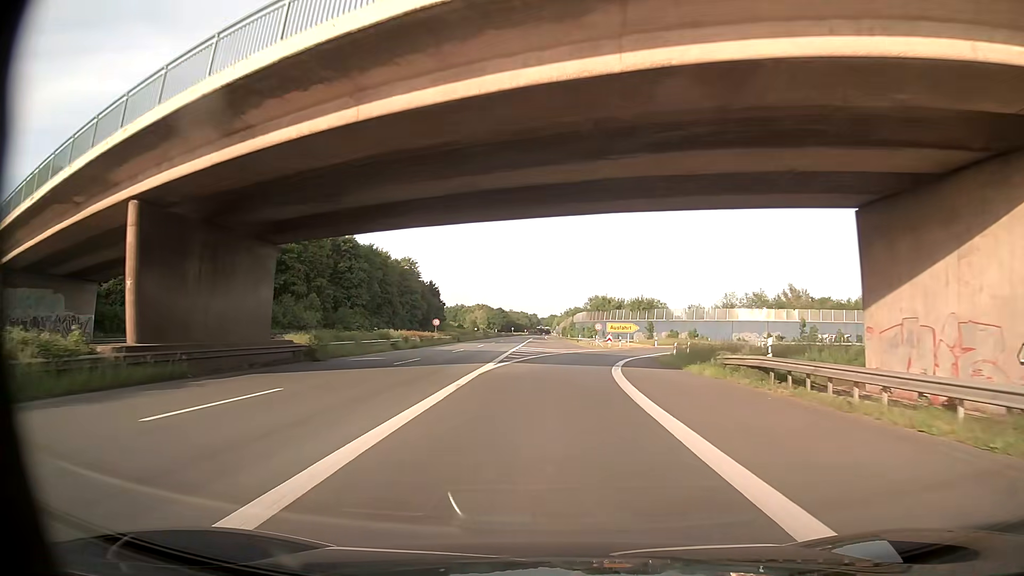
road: trunk_link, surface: asphalt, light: Day
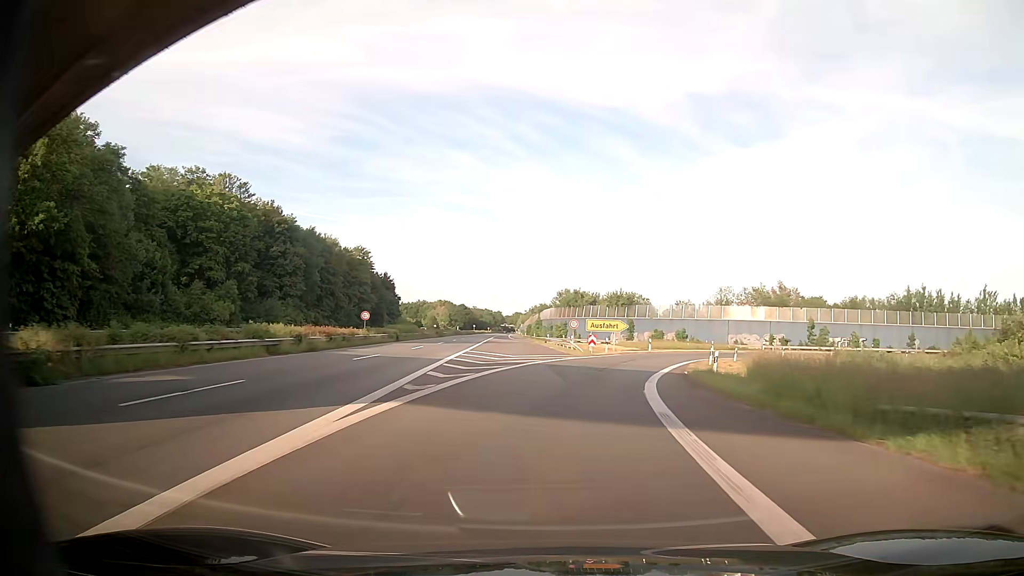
(0.0, +17.4) m; +1°
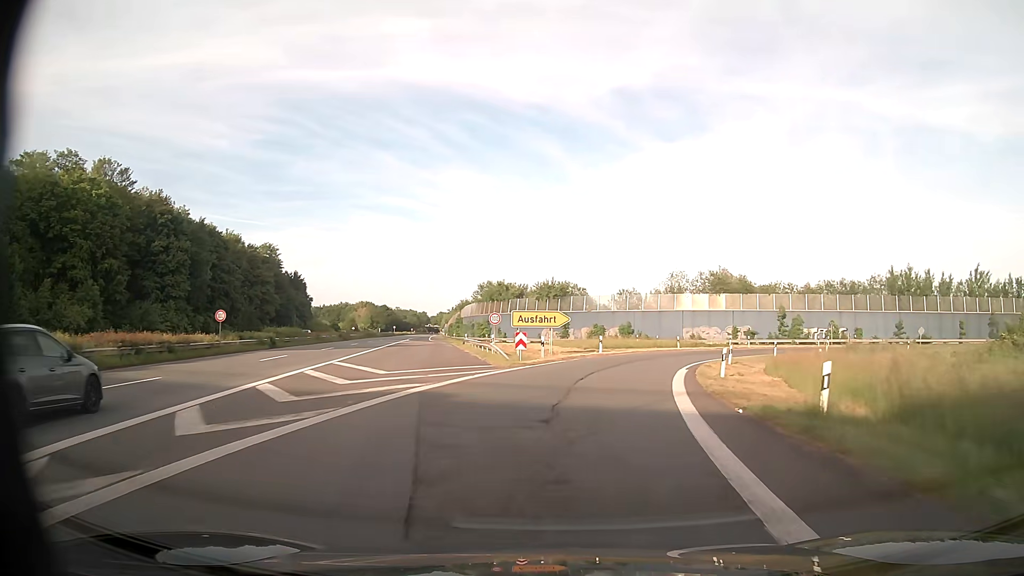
(+1.2, +15.6) m; +8°
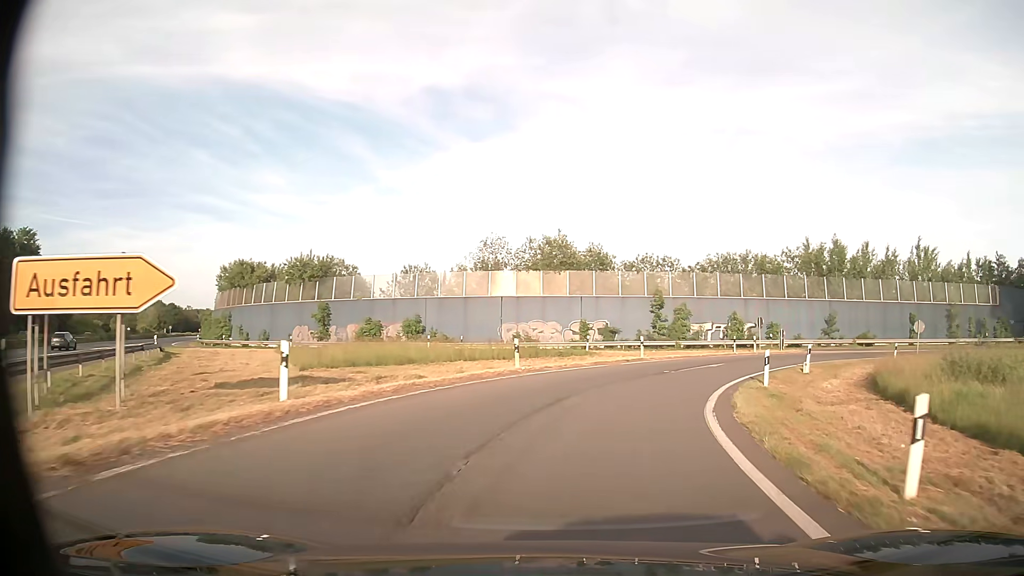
(+3.6, +29.1) m; +16°
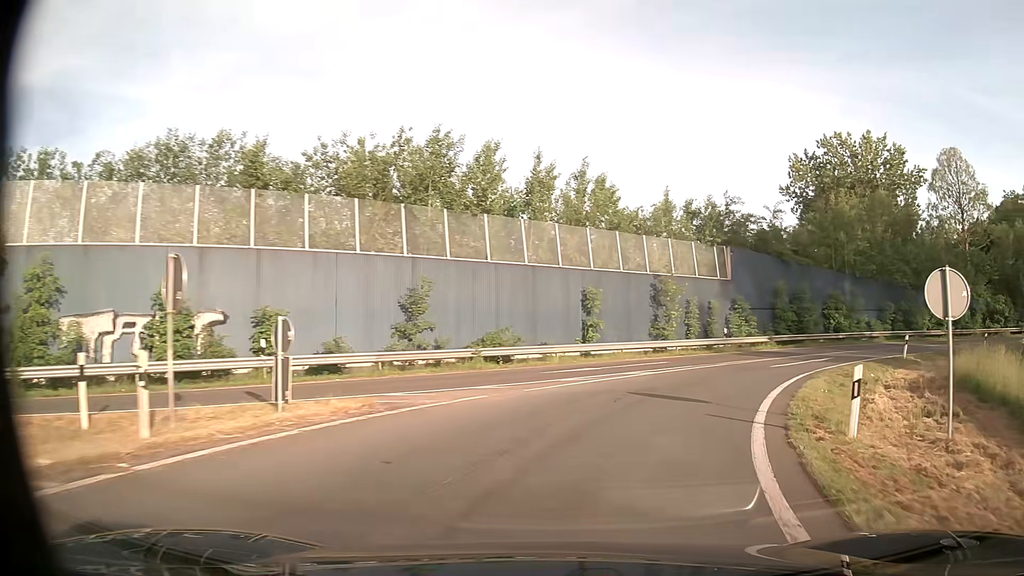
(+10.9, +32.9) m; +39°
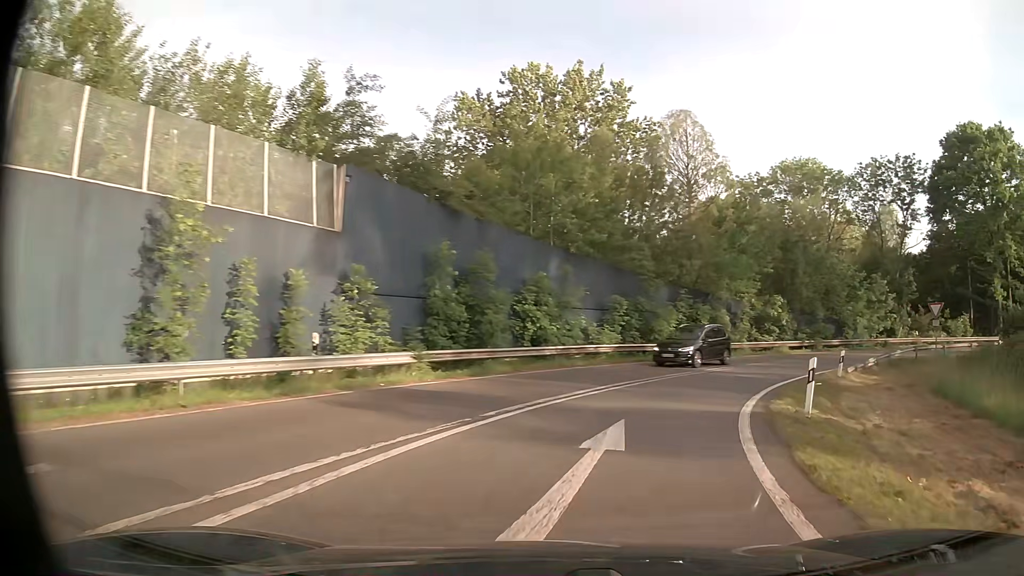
(+5.5, +20.1) m; +31°
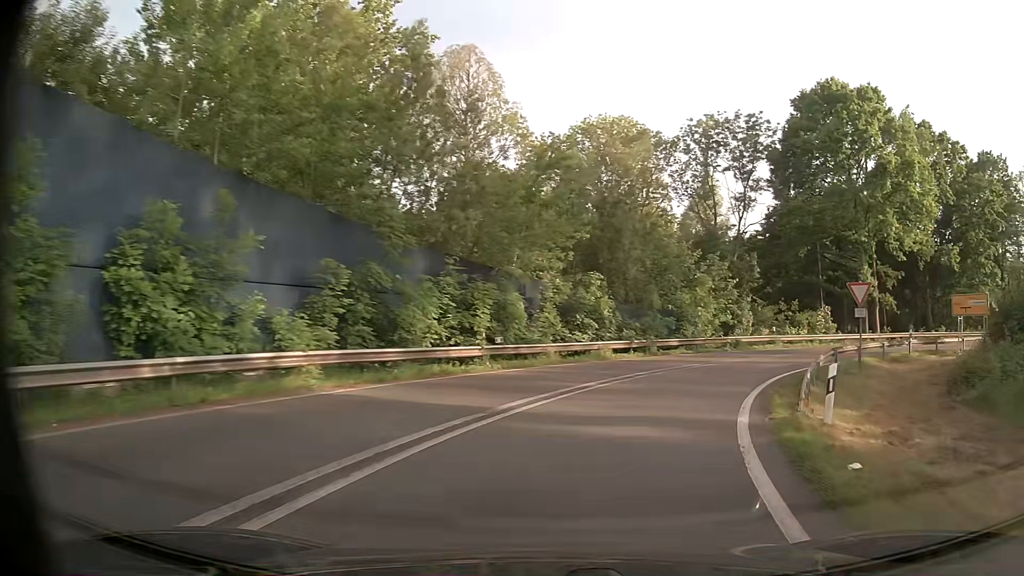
(+2.5, +14.0) m; +20°
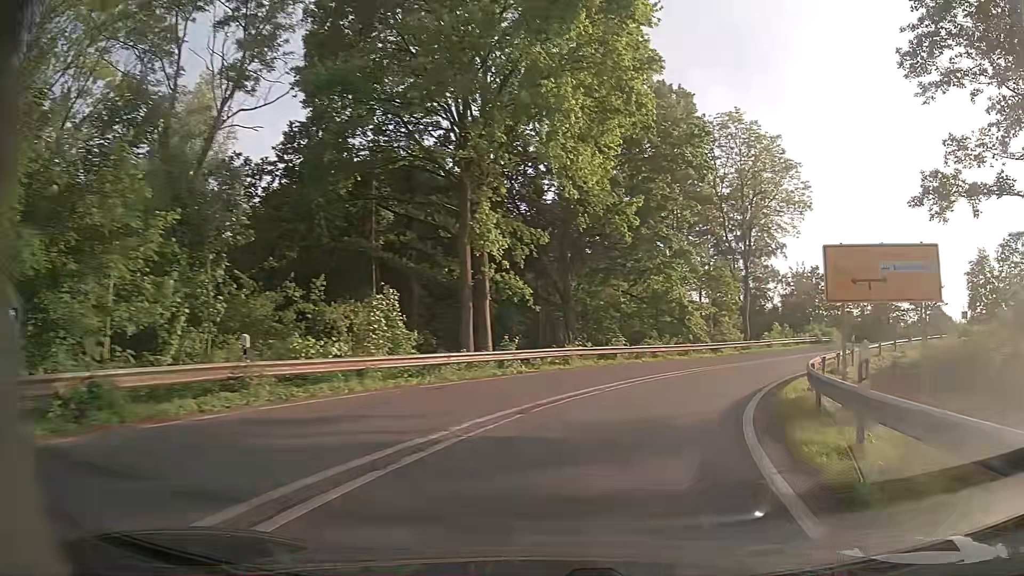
(+9.5, +26.8) m; +40°
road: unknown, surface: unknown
